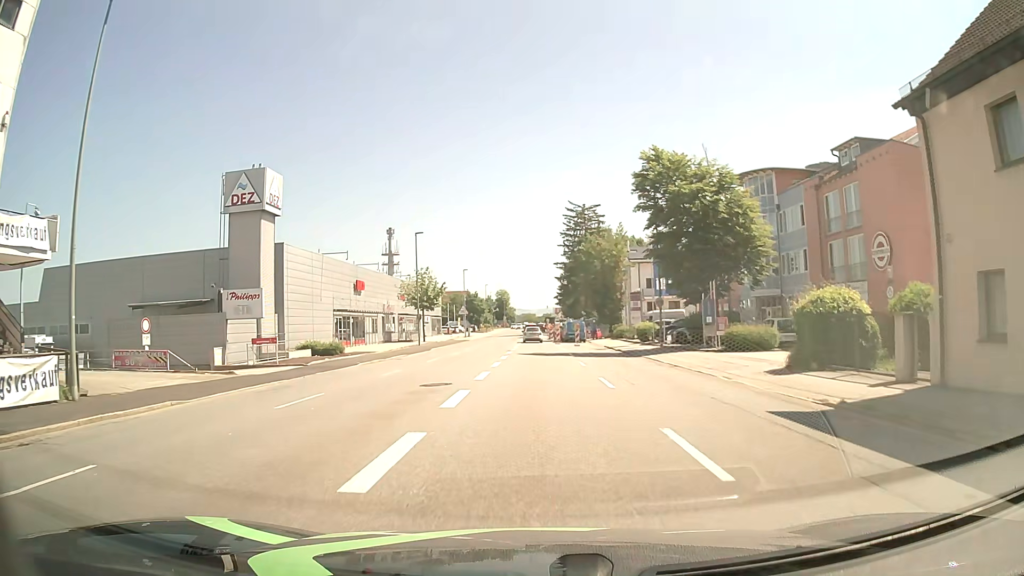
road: tertiary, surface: asphalt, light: Day
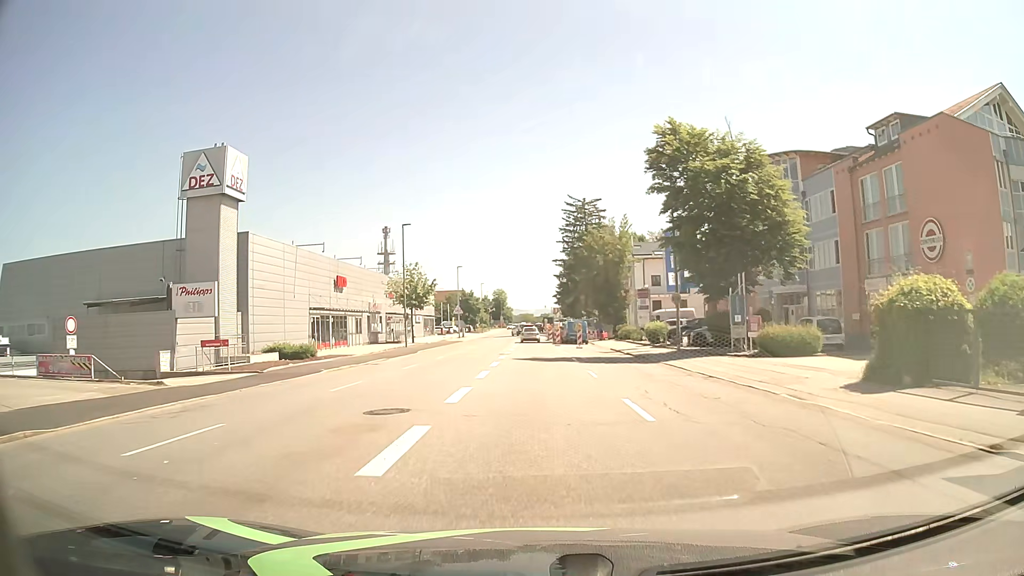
(0.0, +5.3) m; 0°
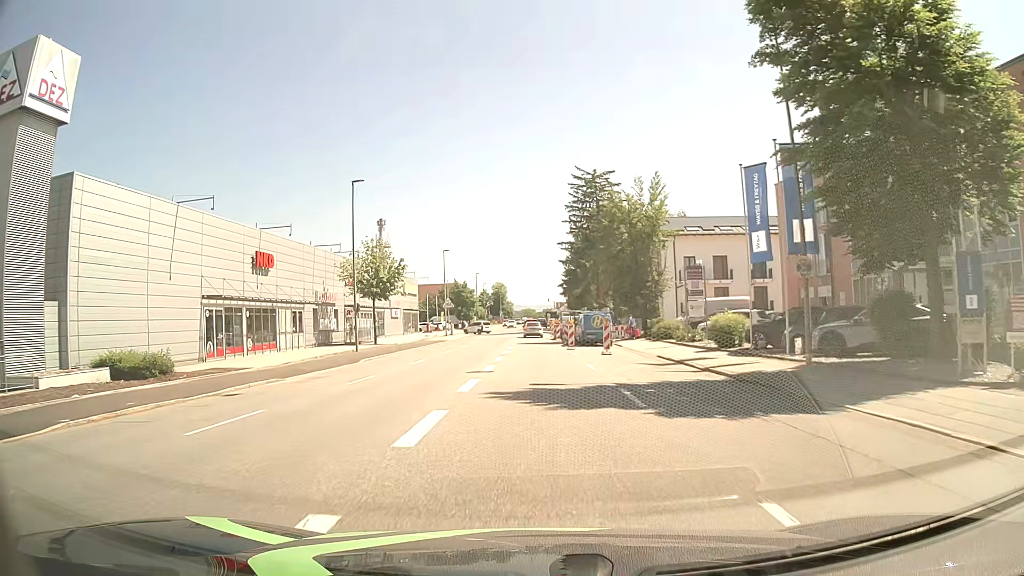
(0.0, +16.6) m; 0°
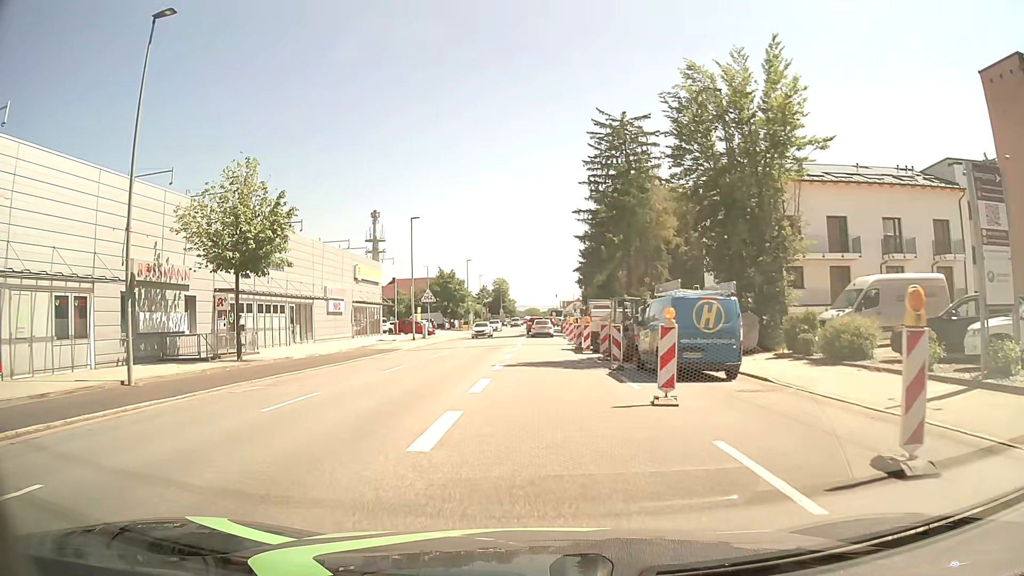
(-0.1, +24.3) m; 0°
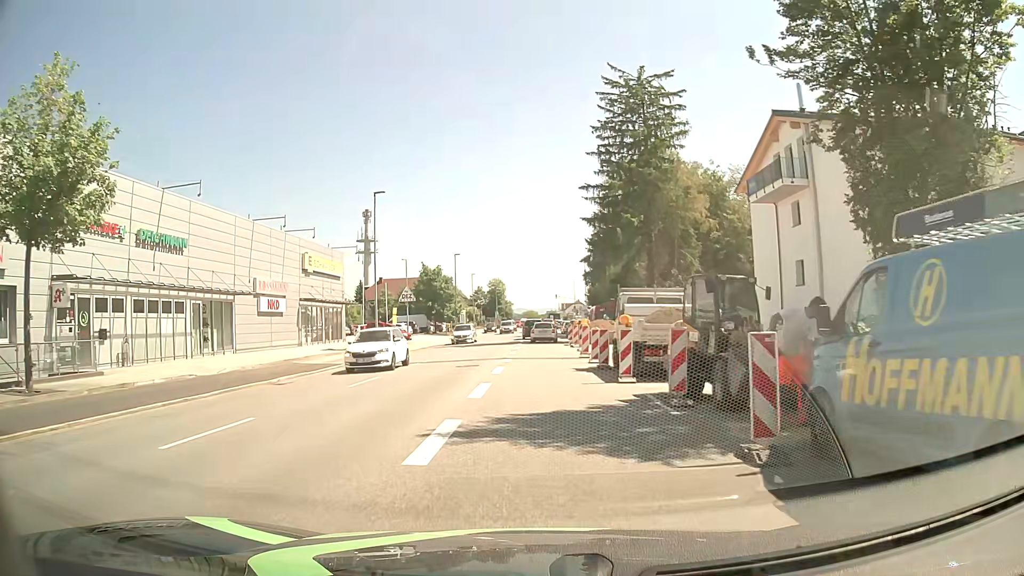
(0.0, +12.6) m; 0°
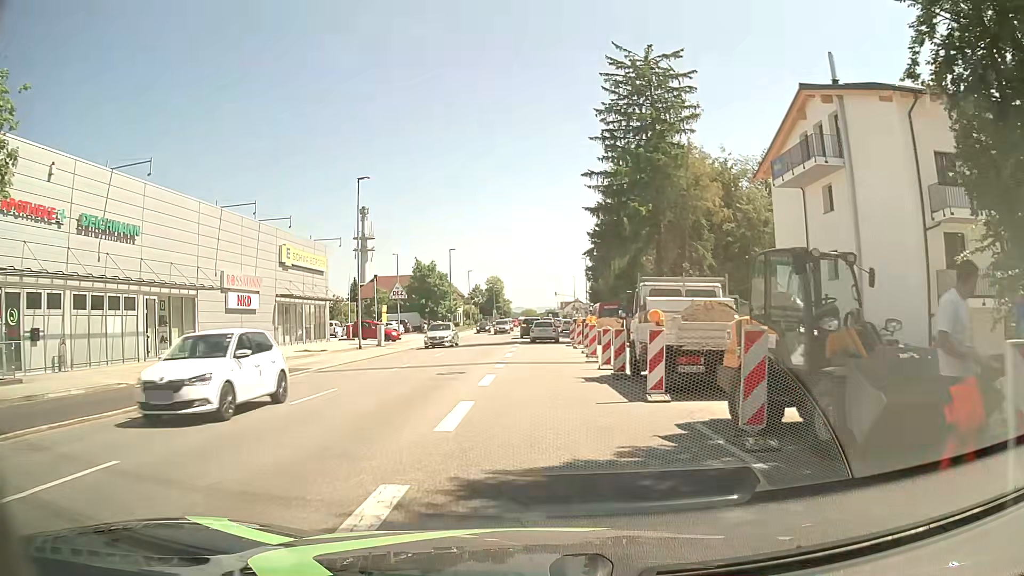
(0.0, +4.0) m; -1°
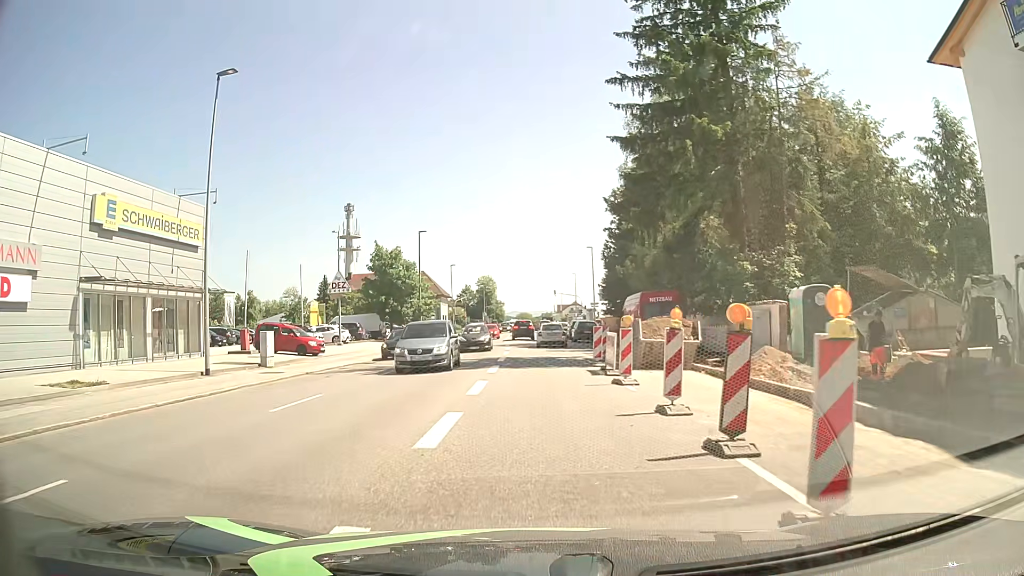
(+0.2, +19.0) m; +1°
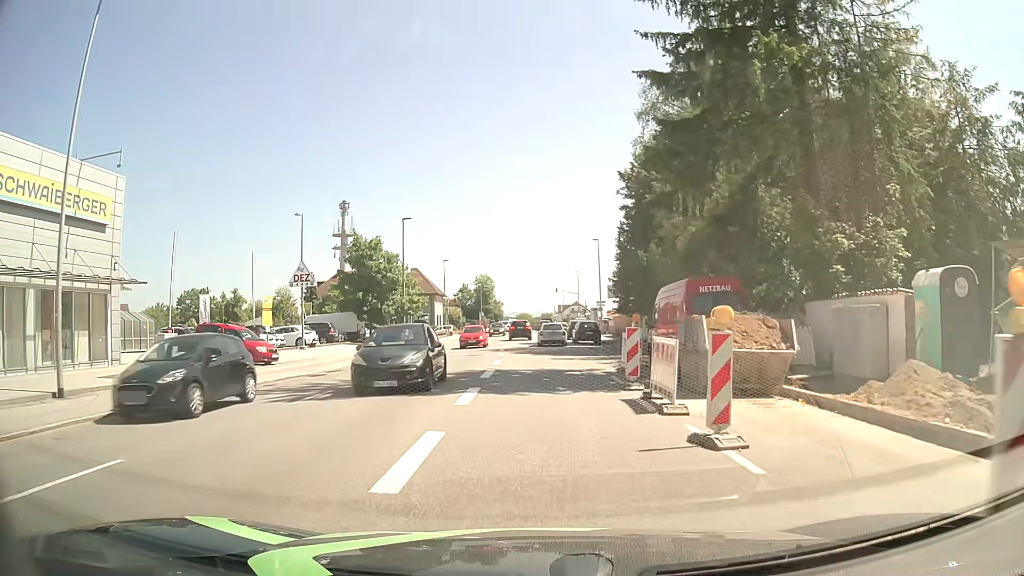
(0.0, +7.9) m; 0°
